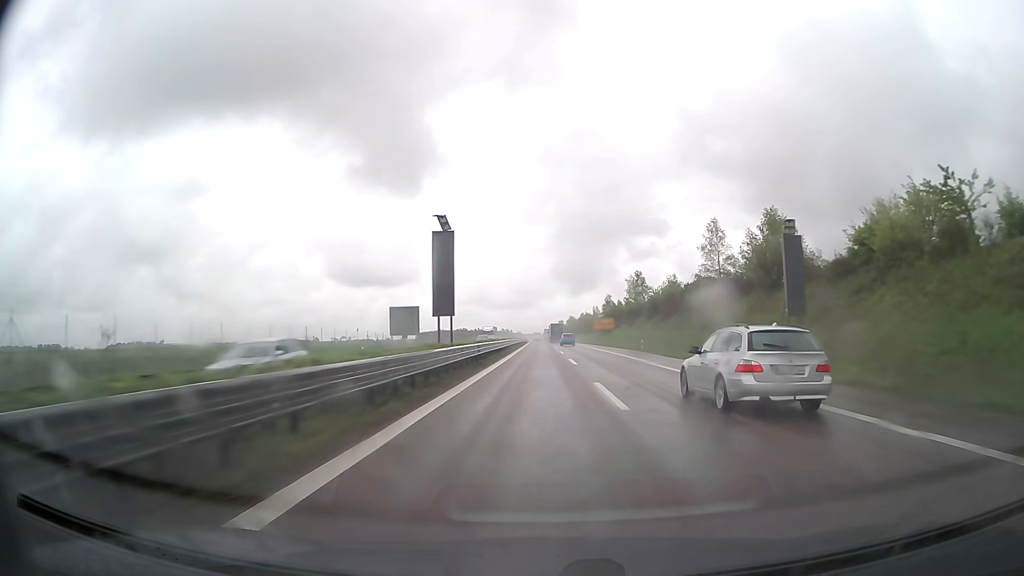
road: trunk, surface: asphalt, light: Day
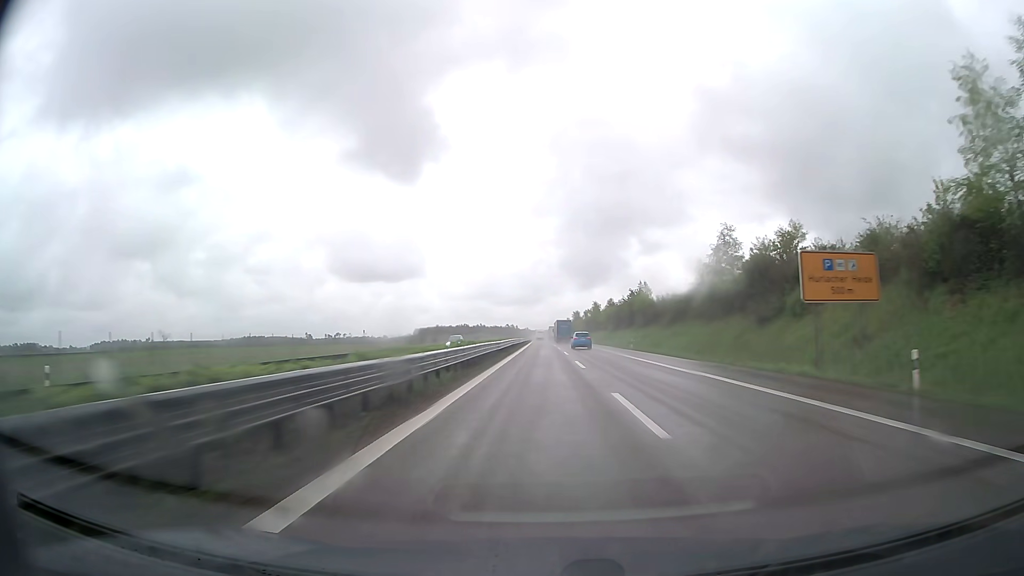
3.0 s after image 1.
(-0.6, +93.2) m; -1°
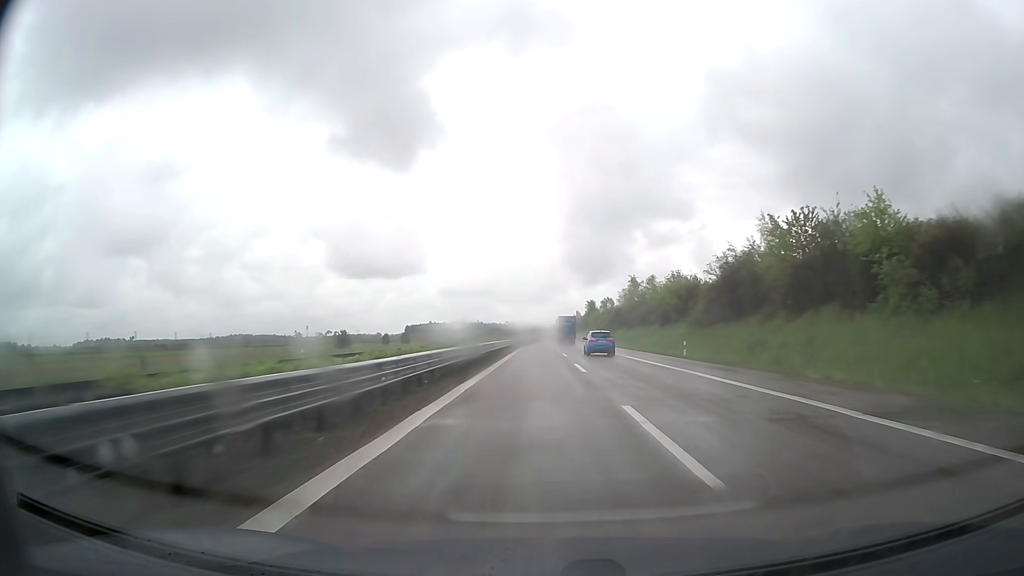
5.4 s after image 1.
(-0.2, +74.5) m; 0°
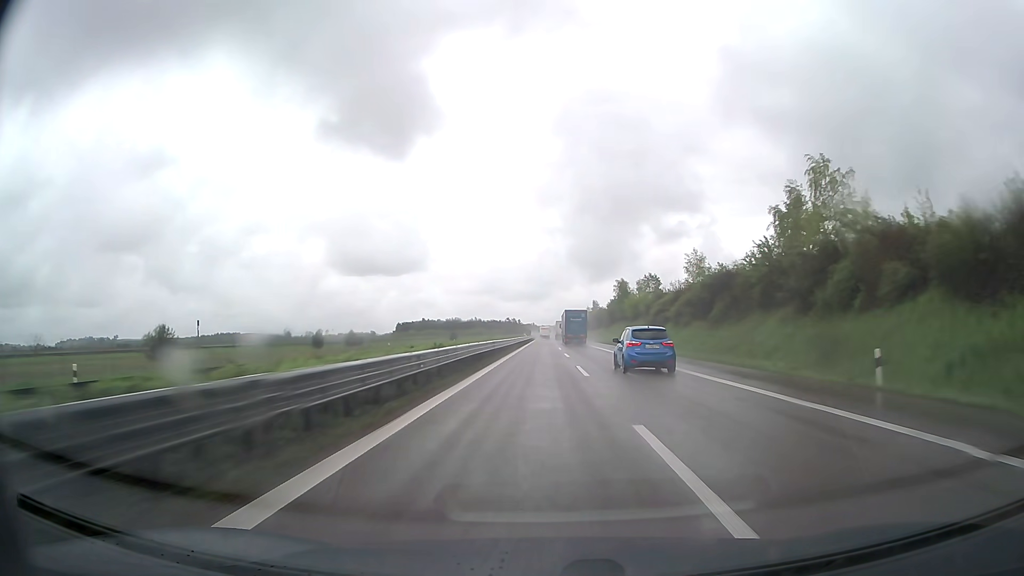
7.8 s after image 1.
(-0.2, +74.4) m; 0°
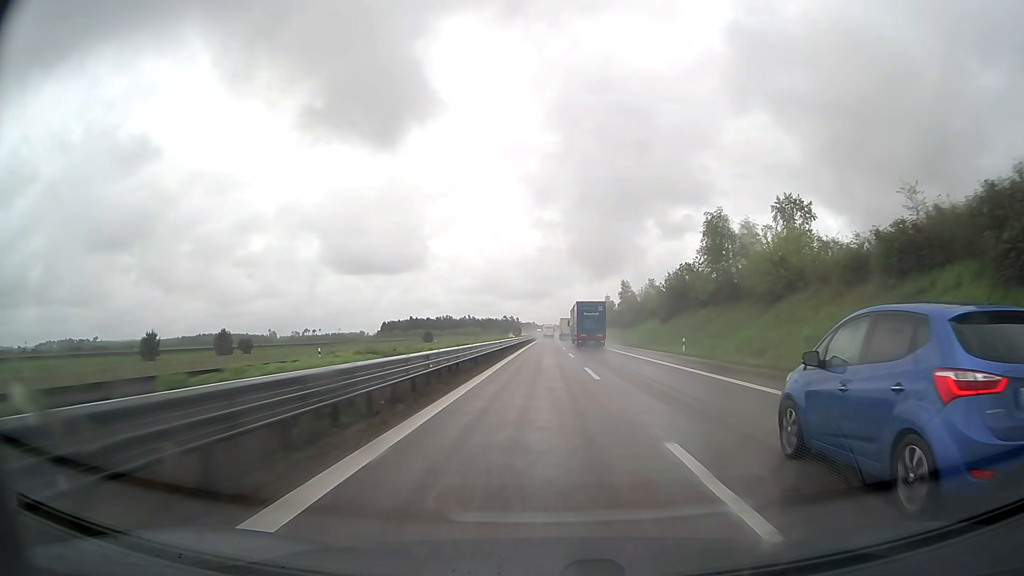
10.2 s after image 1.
(-0.1, +73.4) m; 0°
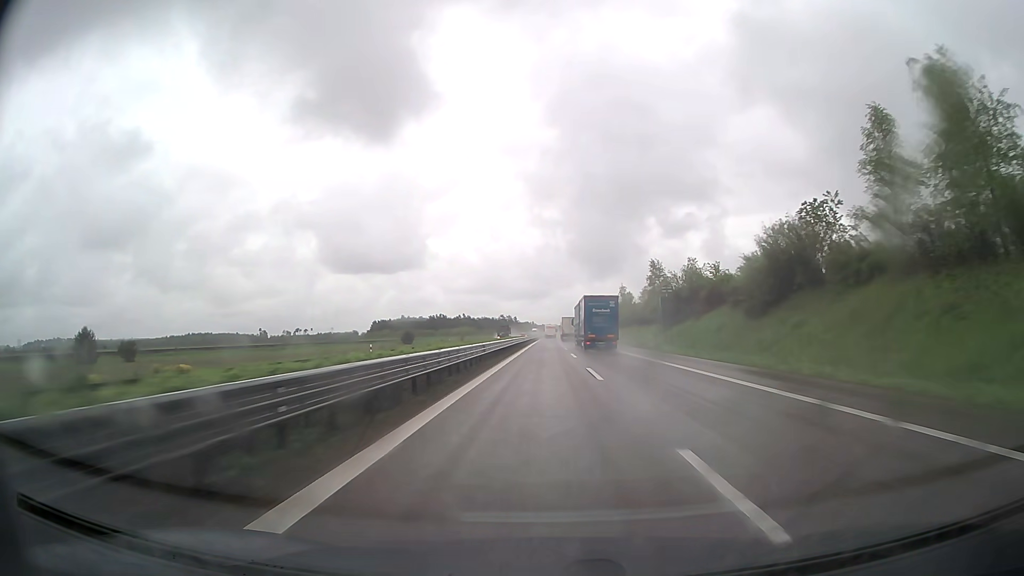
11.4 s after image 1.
(0.0, +36.3) m; 0°
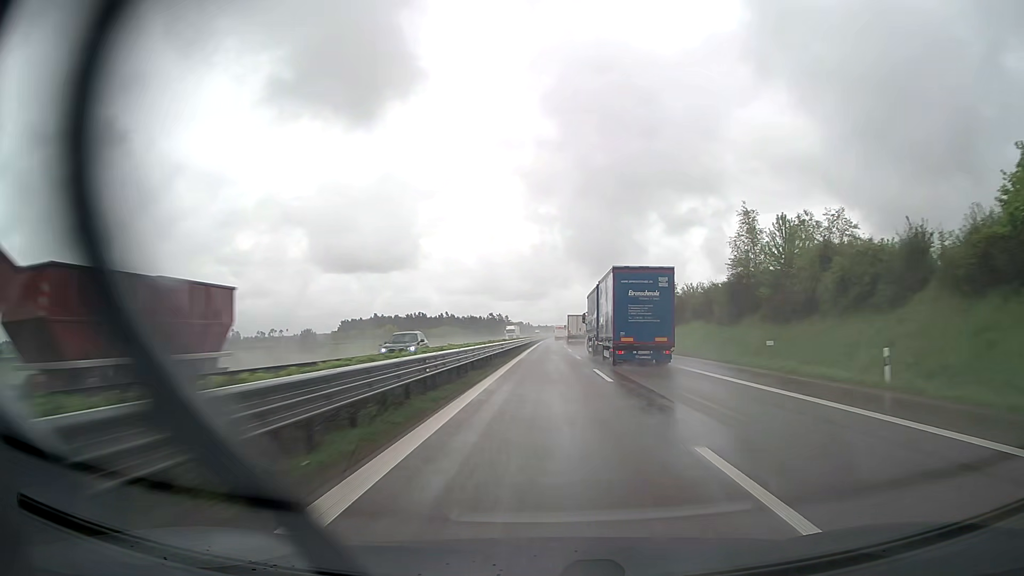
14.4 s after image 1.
(+0.3, +89.7) m; 0°
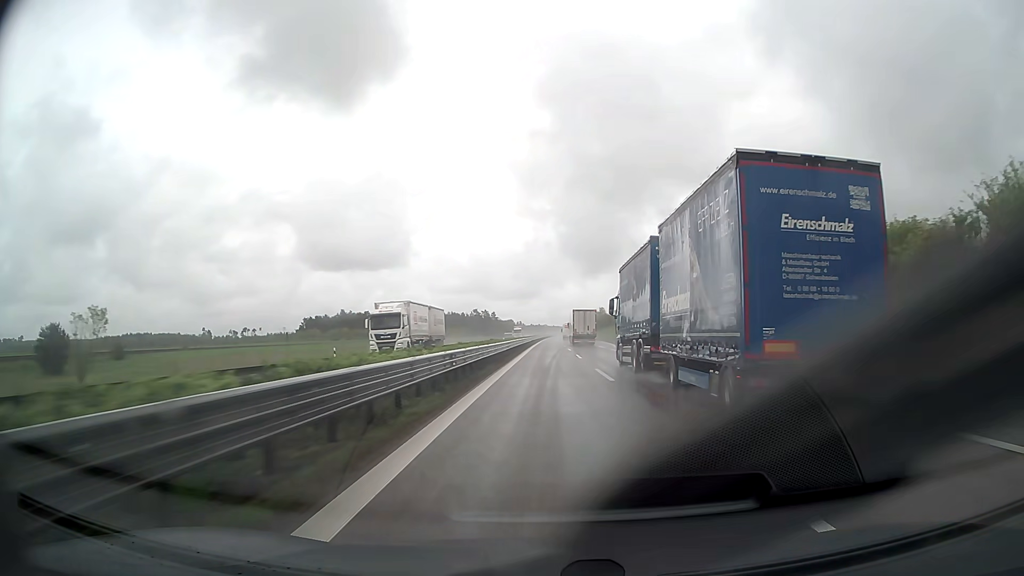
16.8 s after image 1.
(+0.2, +72.0) m; +1°
(0, +10) (0, +20) (0, +30) (0, +40) (0, +50) (0, +60) (0, +70) (+1, +80) (+1, +90) (+1, +100) m
